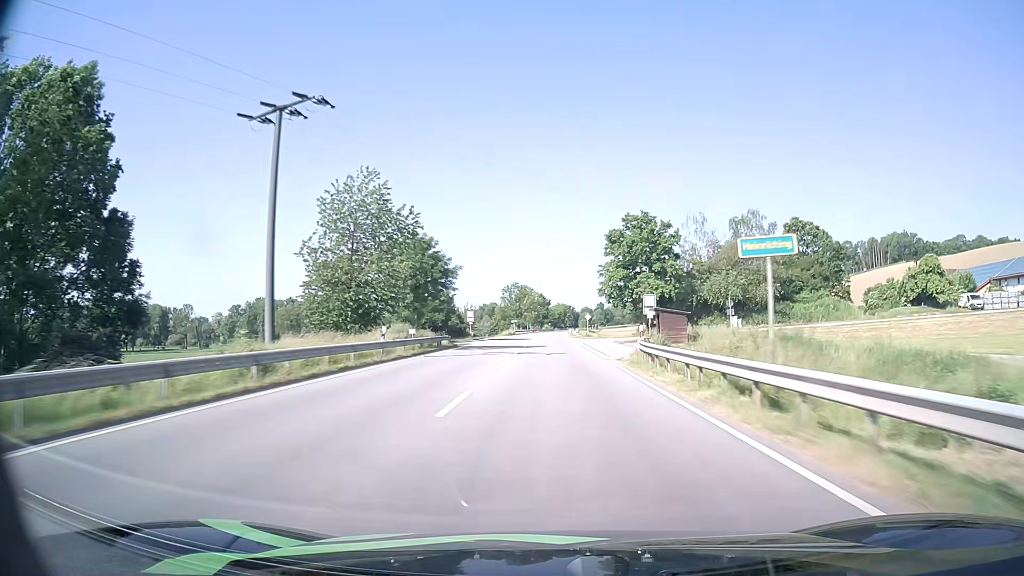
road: primary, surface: asphalt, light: Day
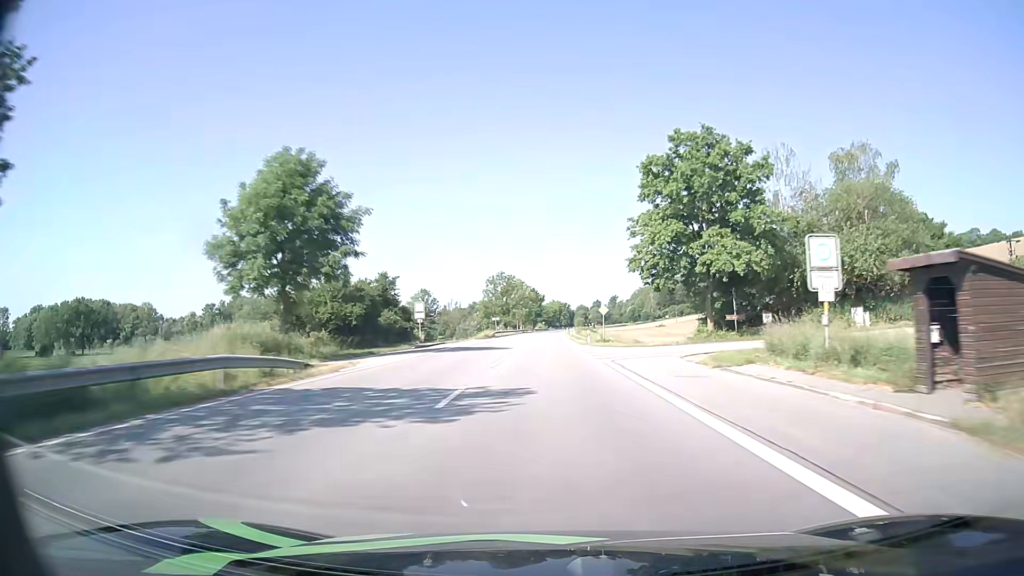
(+0.1, +32.5) m; 0°
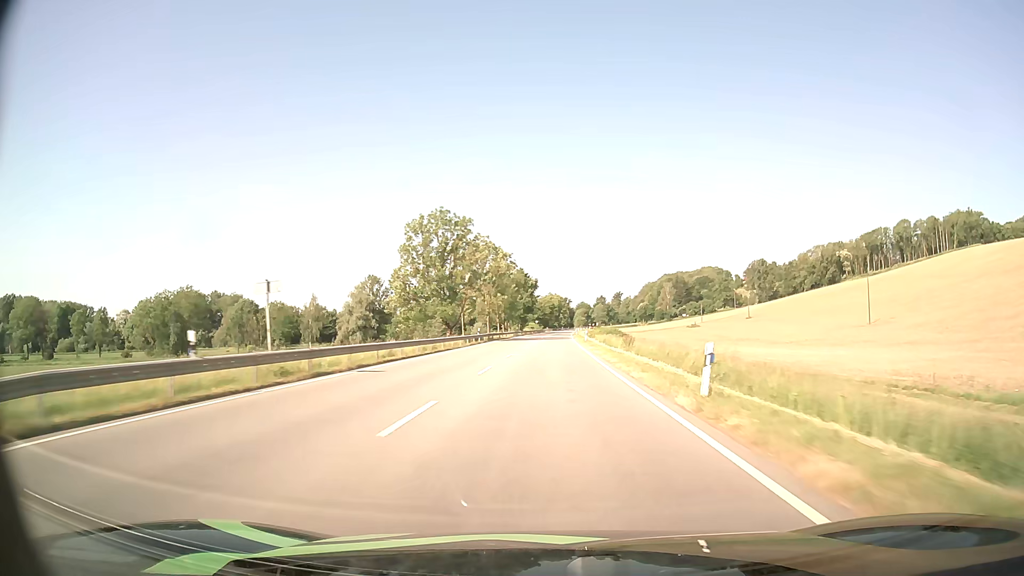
(+0.2, +81.4) m; 0°
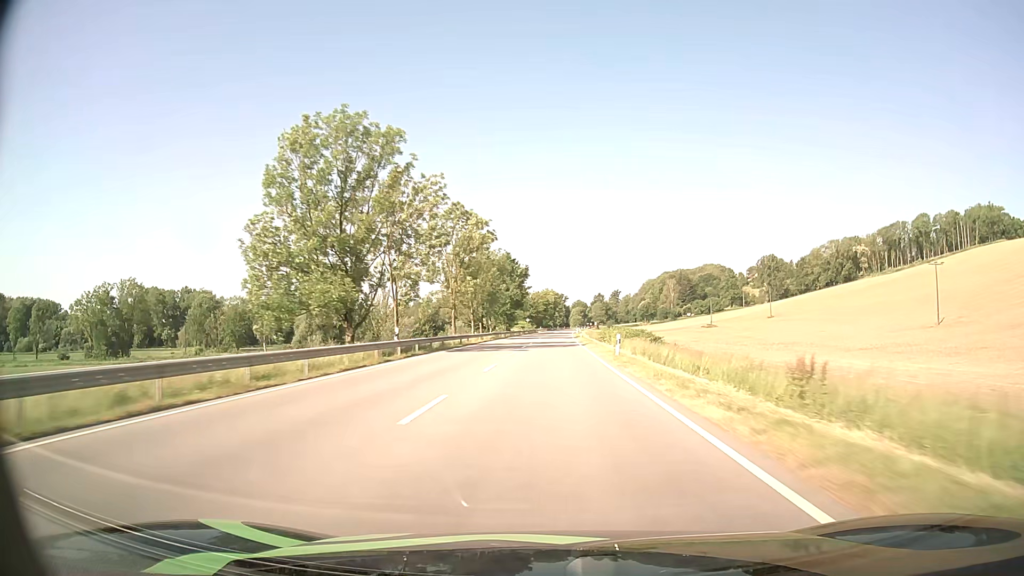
(+0.2, +32.6) m; +1°
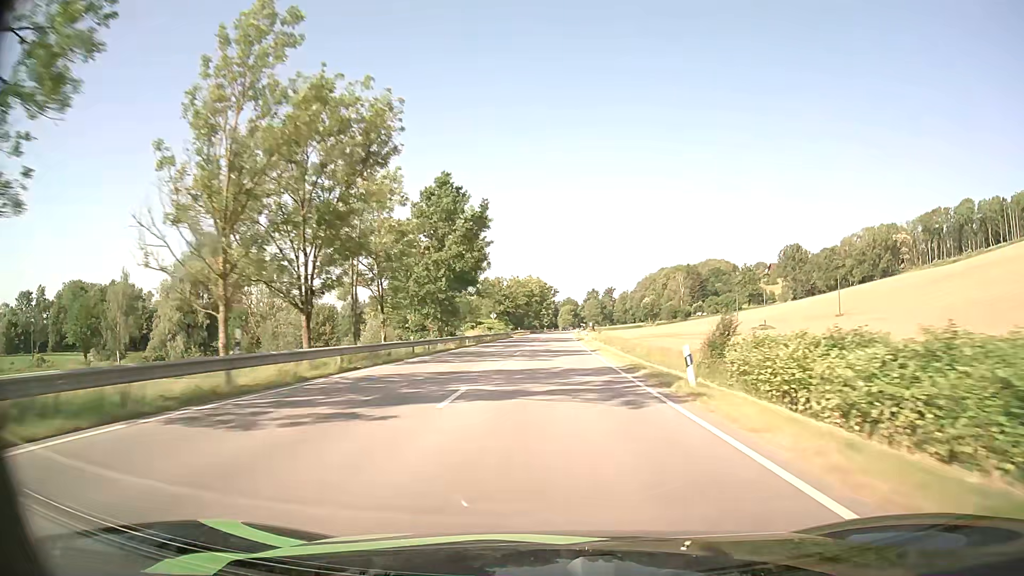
(+0.6, +65.4) m; +1°
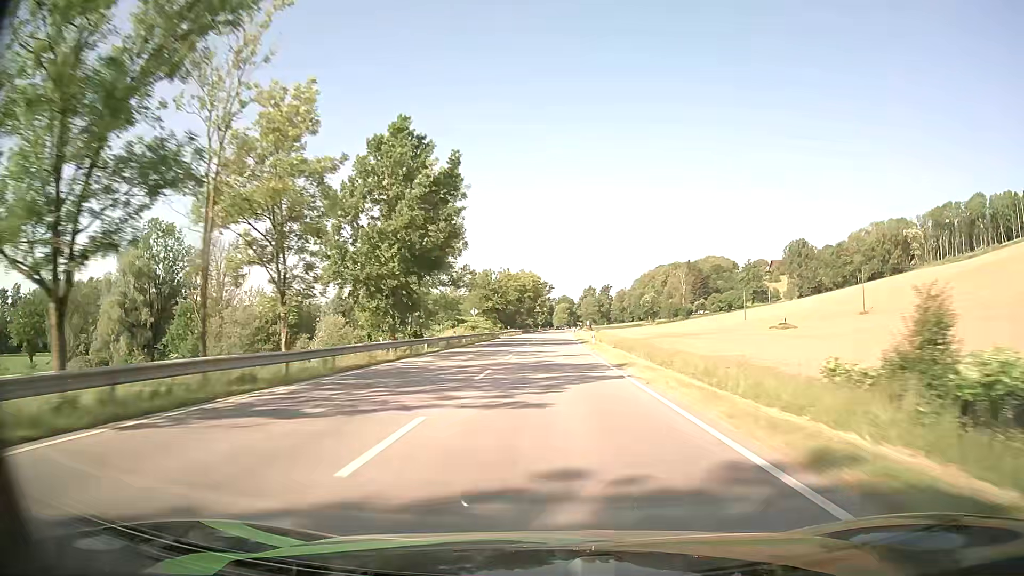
(+0.1, +16.4) m; 0°
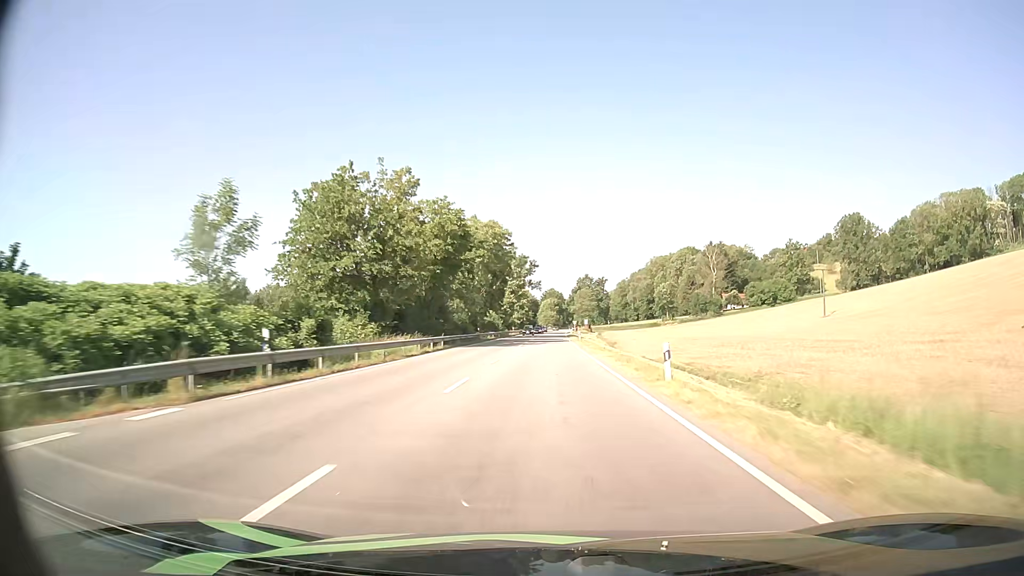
(+1.0, +82.1) m; +1°
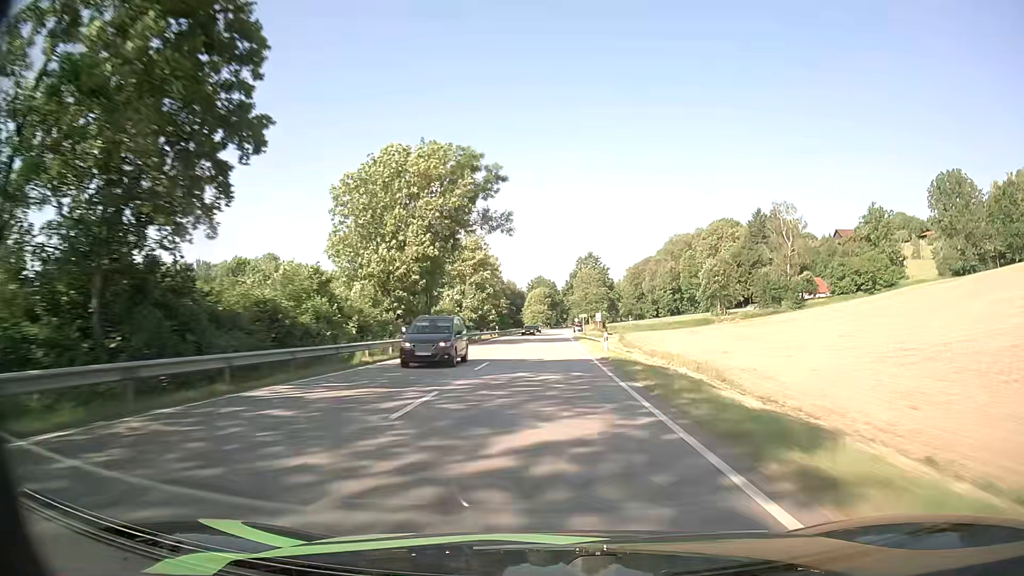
(+0.8, +82.4) m; +1°
(0, +10) (0, +20) (0, +30) (0, +40) (0, +50) (0, +60) (0, +70) (+1, +80) (+1, +90) (+1, +100) m
